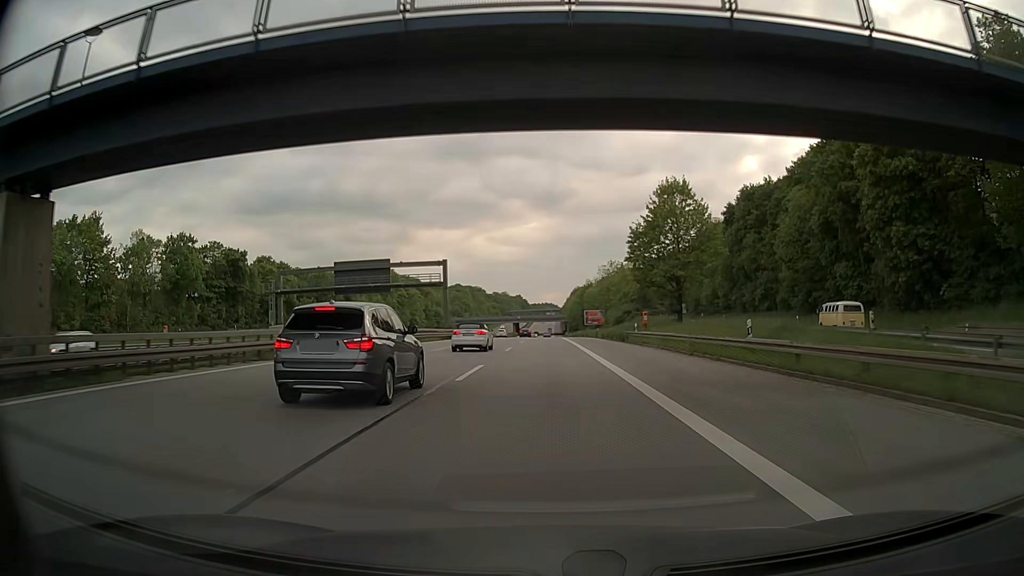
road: motorway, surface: asphalt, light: Day
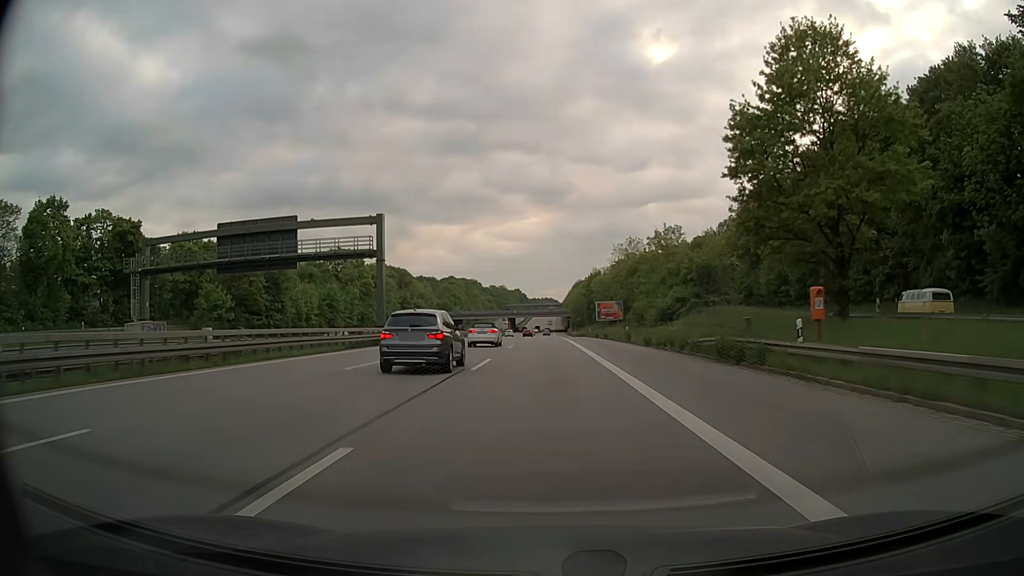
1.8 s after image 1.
(-0.1, +32.5) m; 0°
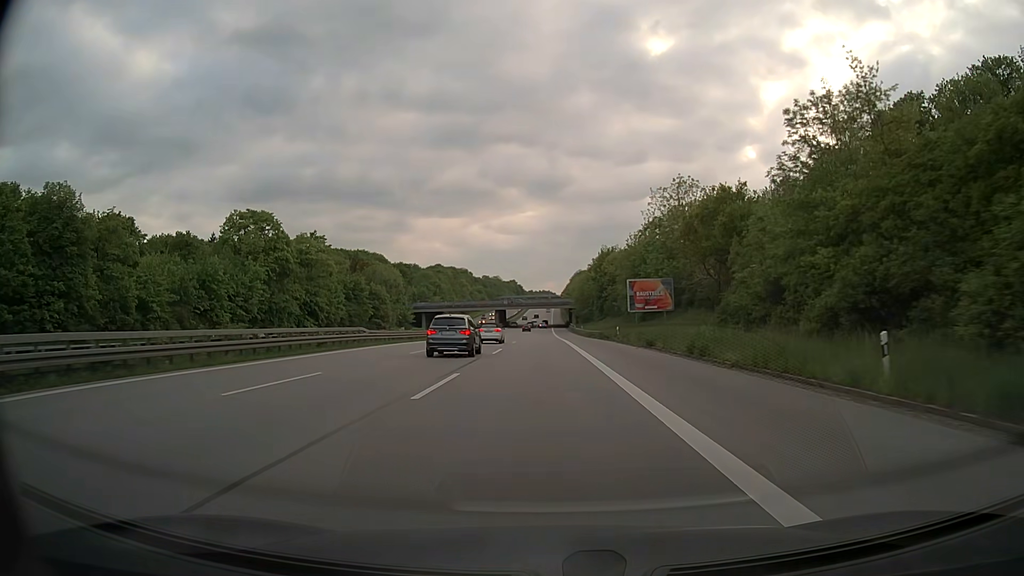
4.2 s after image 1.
(+0.1, +43.5) m; 0°
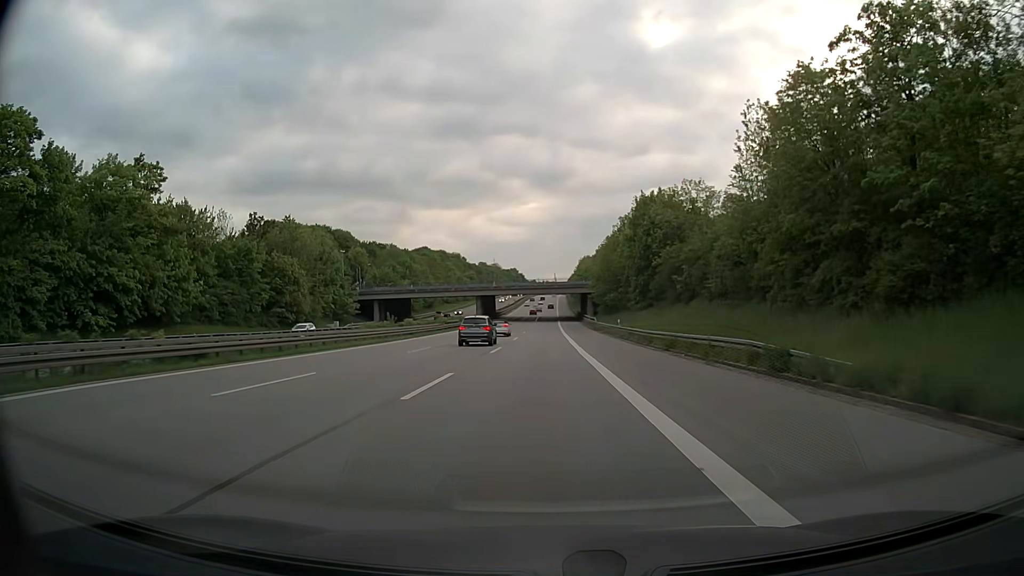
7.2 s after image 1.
(+0.2, +54.4) m; 0°
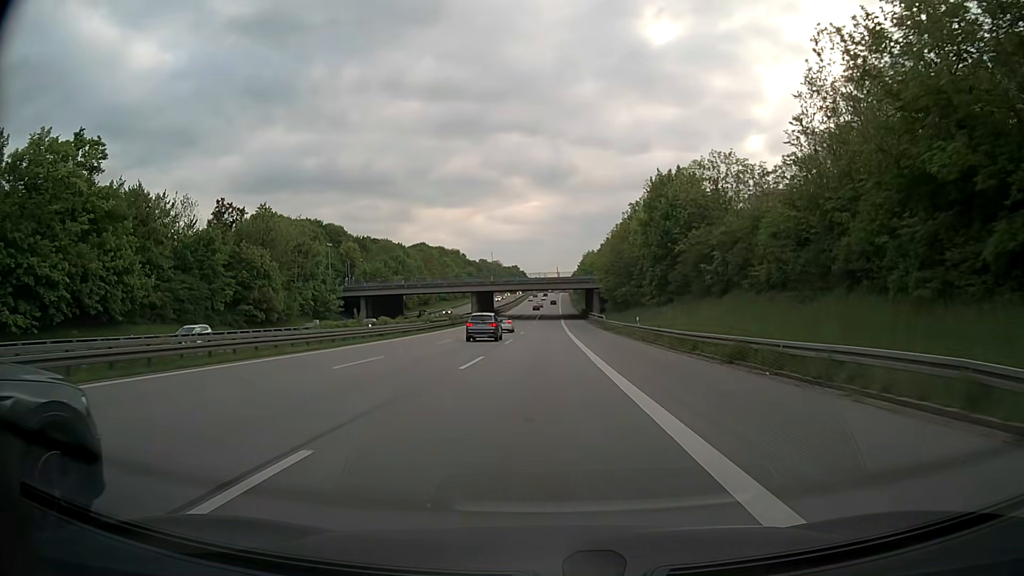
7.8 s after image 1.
(0.0, +10.9) m; 0°
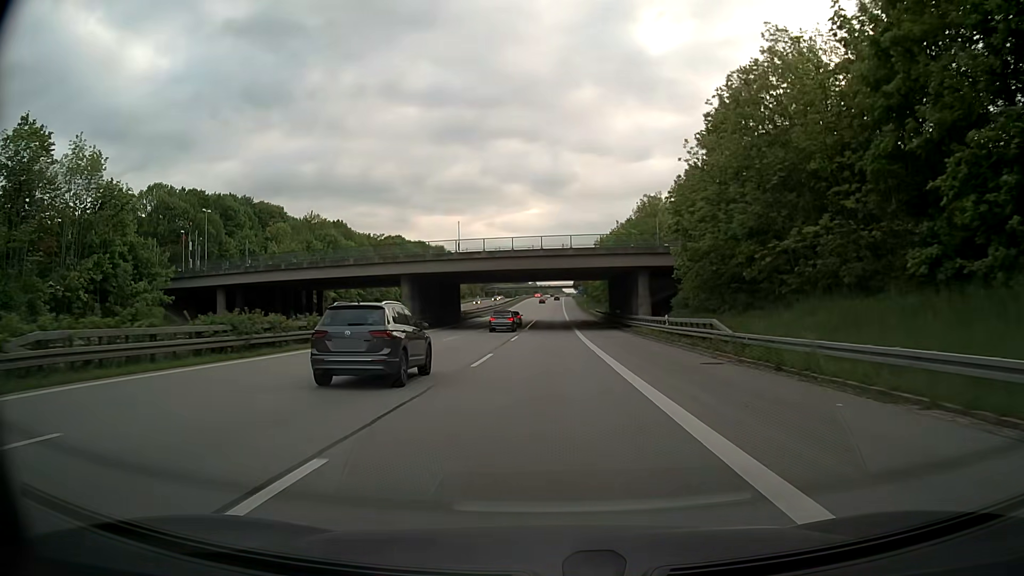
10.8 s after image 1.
(+0.1, +54.2) m; 0°
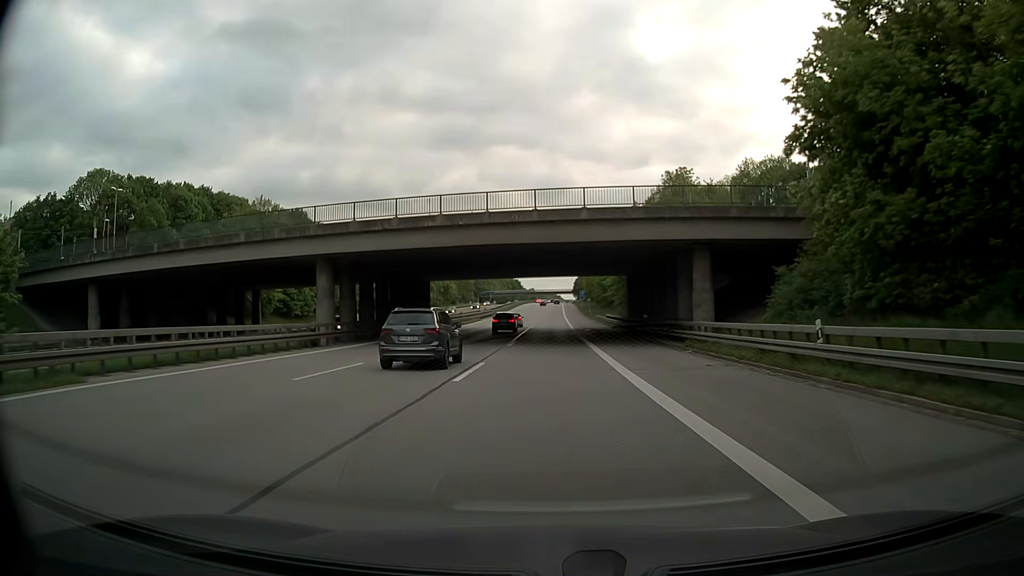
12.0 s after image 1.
(0.0, +21.7) m; 0°
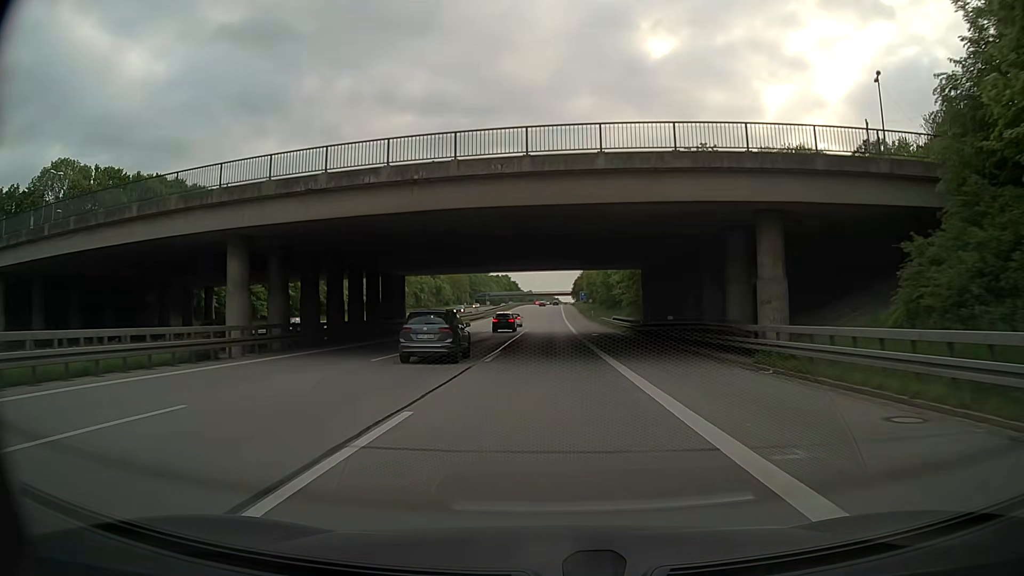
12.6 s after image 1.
(0.0, +11.1) m; 0°
(0, +10) (0, +20) (0, +30) (0, +40) (+1, +50) (+1, +60) (+1, +70) (+1, +80) (+2, +90) (+2, +100) m
